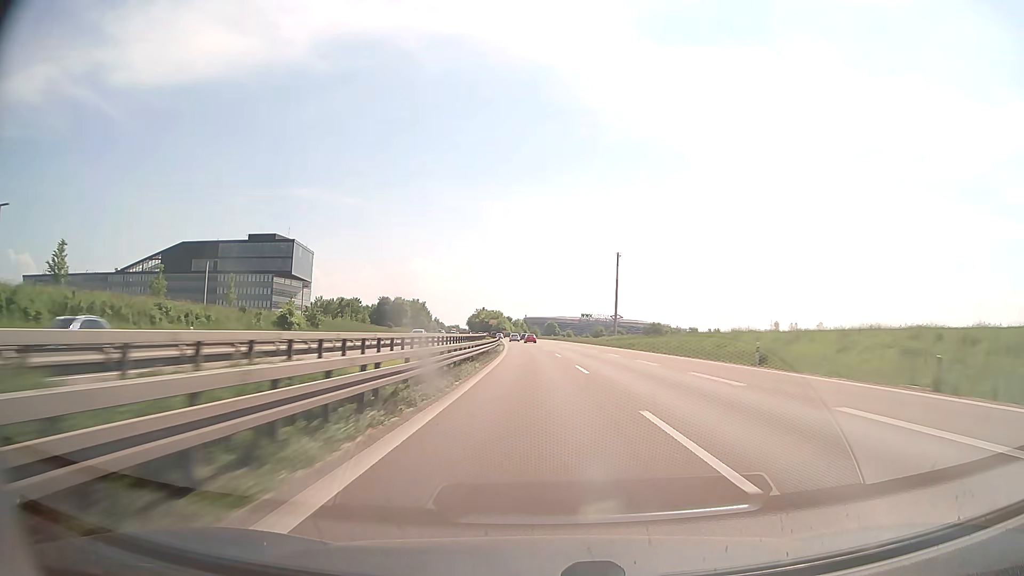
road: trunk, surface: asphalt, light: Day
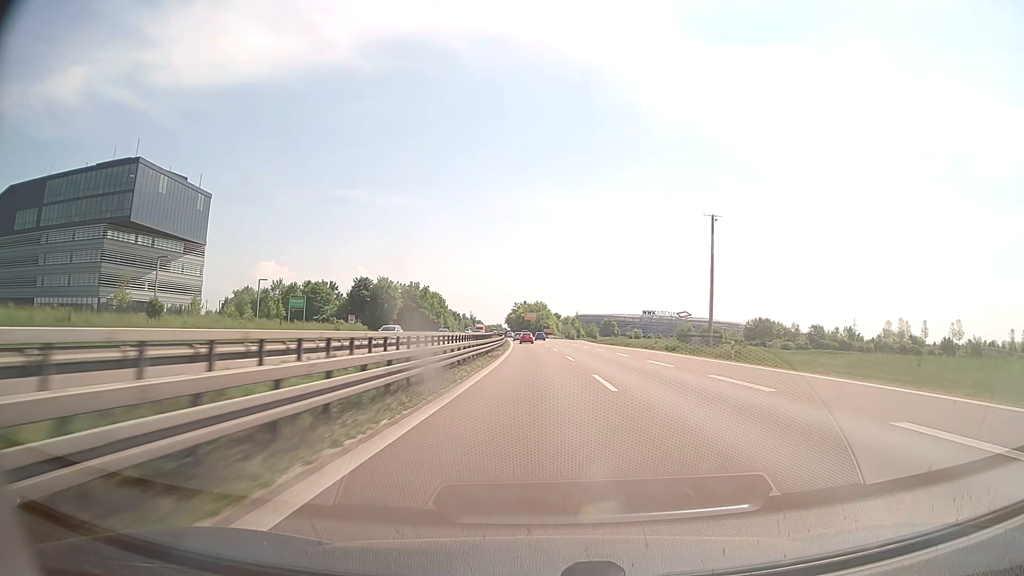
(-3.6, +97.8) m; -4°
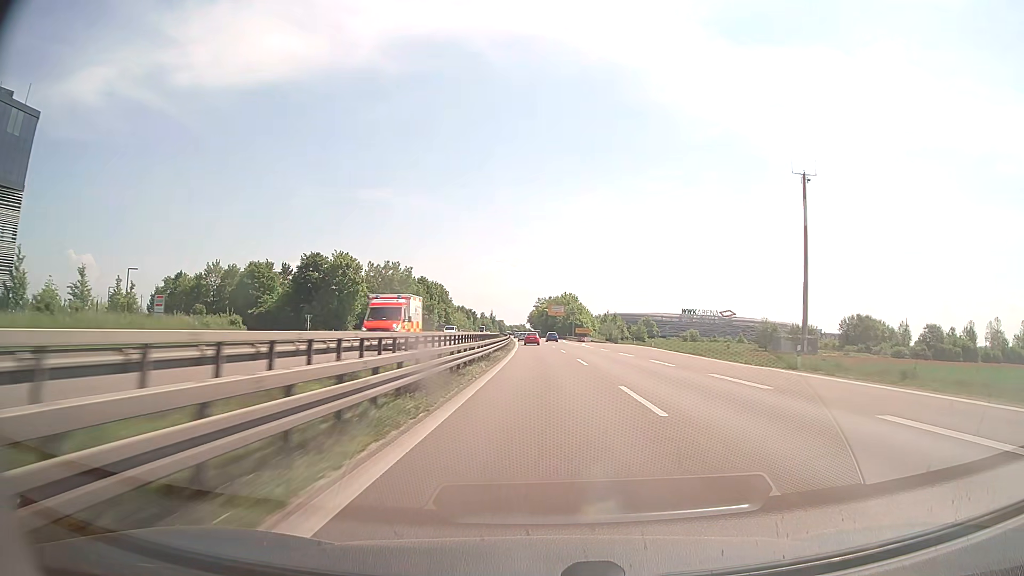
(-1.2, +58.6) m; -2°
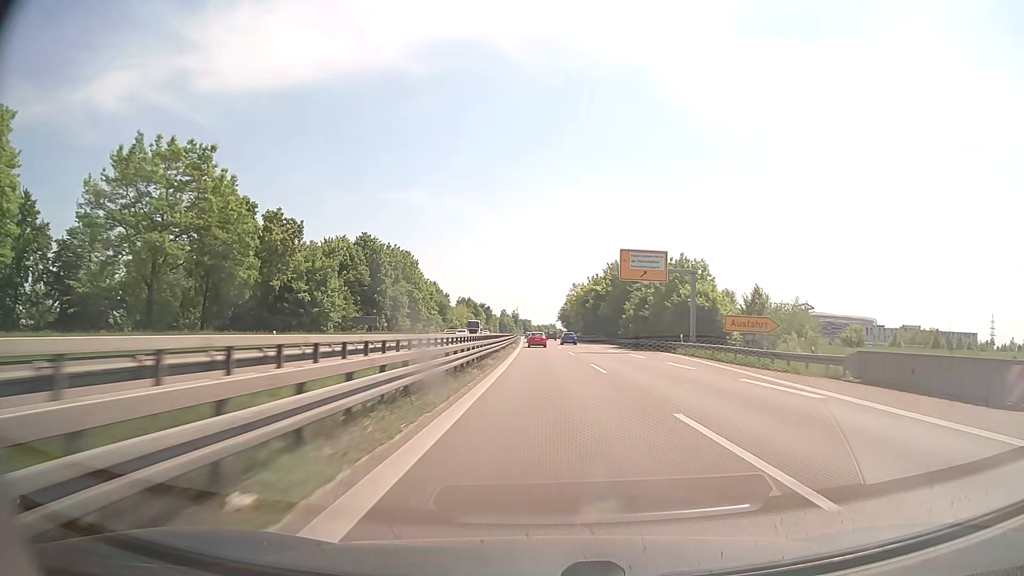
(-2.4, +95.6) m; -3°
(0, +10) (0, +20) (0, +30) (0, +40) (0, +50) (-1, +60) (-1, +70) (-1, +80) (-1, +90) (-2, +100) m
